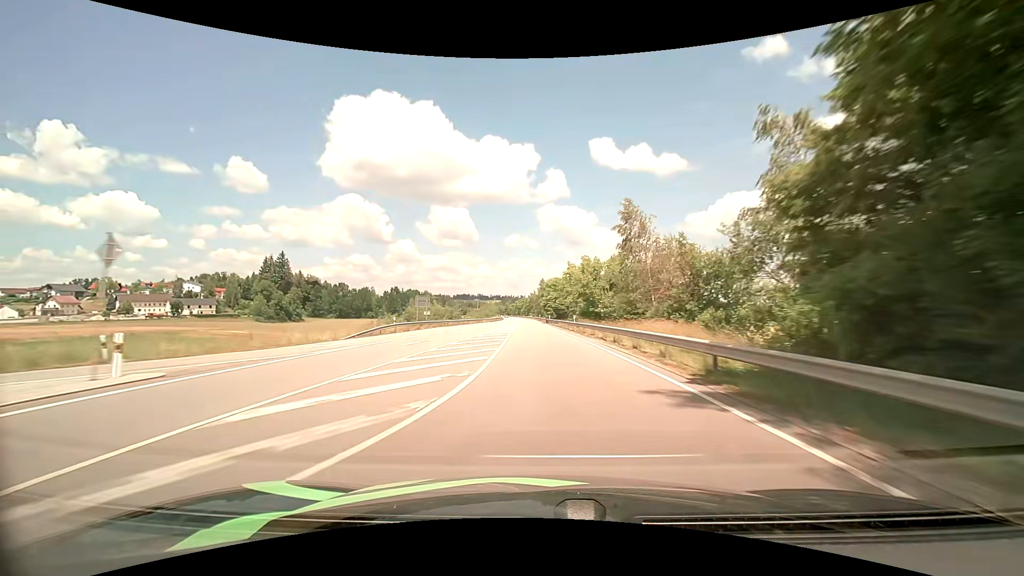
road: primary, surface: asphalt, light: Day
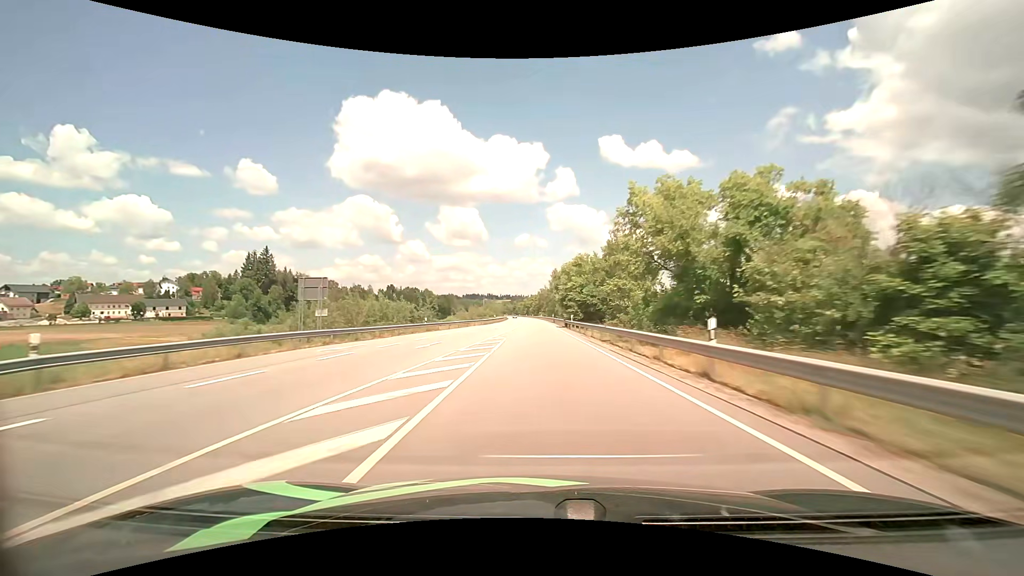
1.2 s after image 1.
(-0.3, +32.6) m; -1°
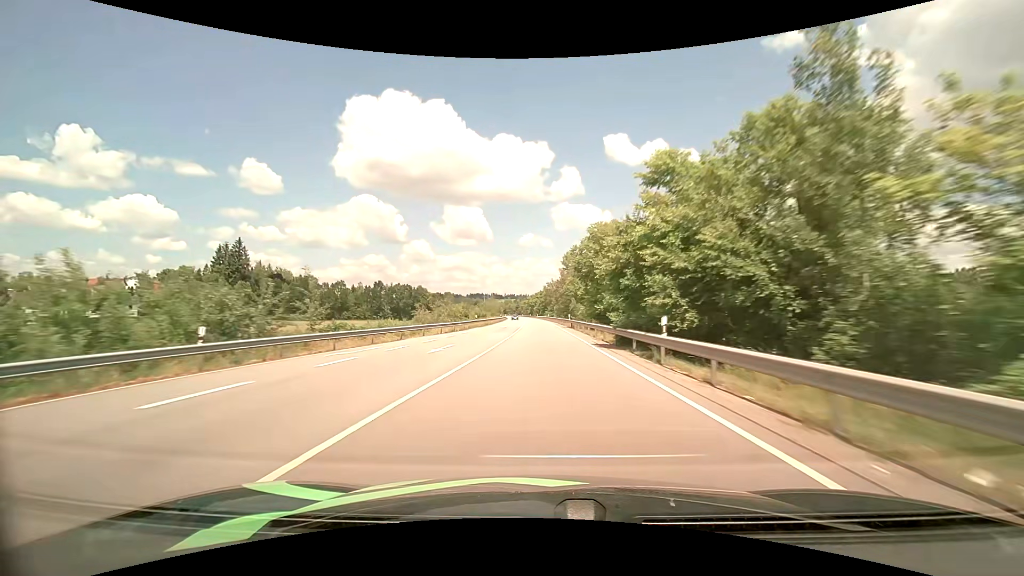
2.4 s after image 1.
(-0.3, +32.7) m; -1°
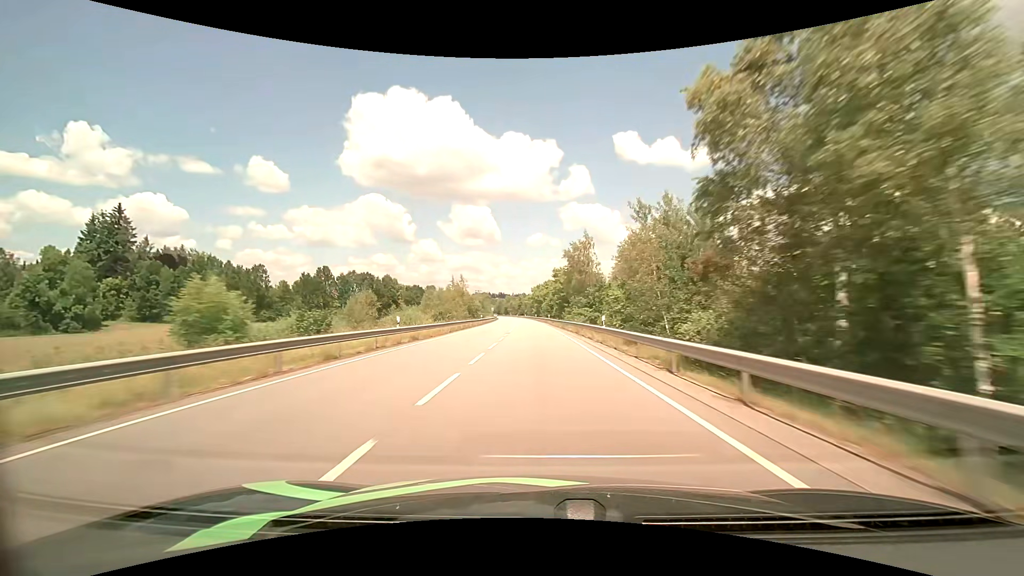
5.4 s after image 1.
(-0.4, +82.2) m; -1°
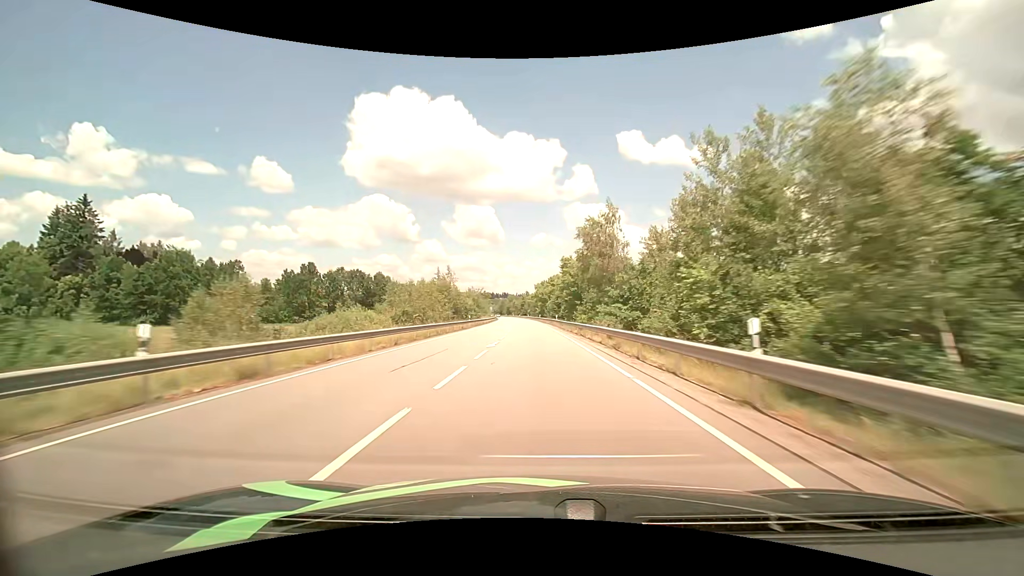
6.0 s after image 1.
(0.0, +16.5) m; 0°
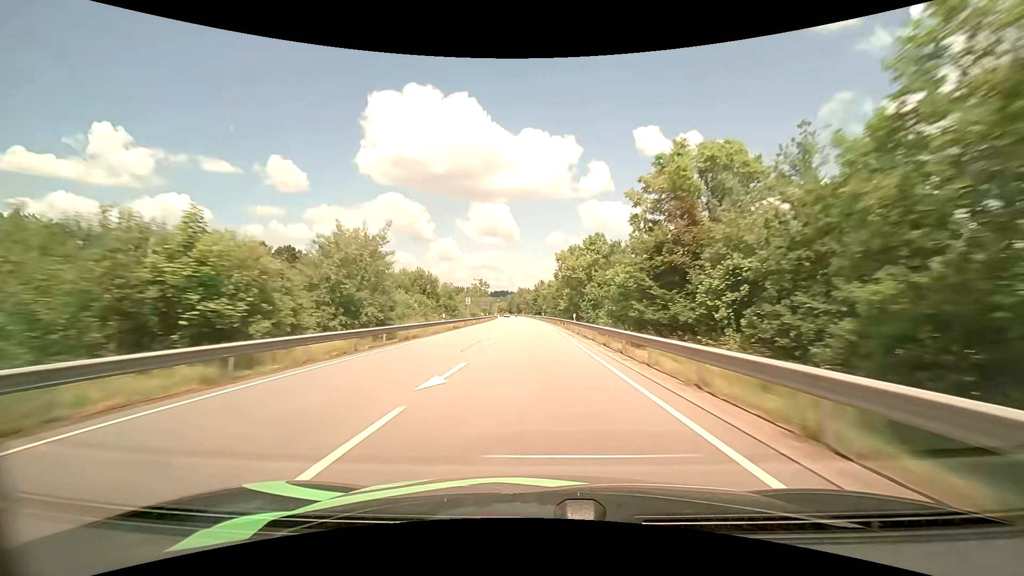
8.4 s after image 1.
(-1.3, +66.1) m; -2°
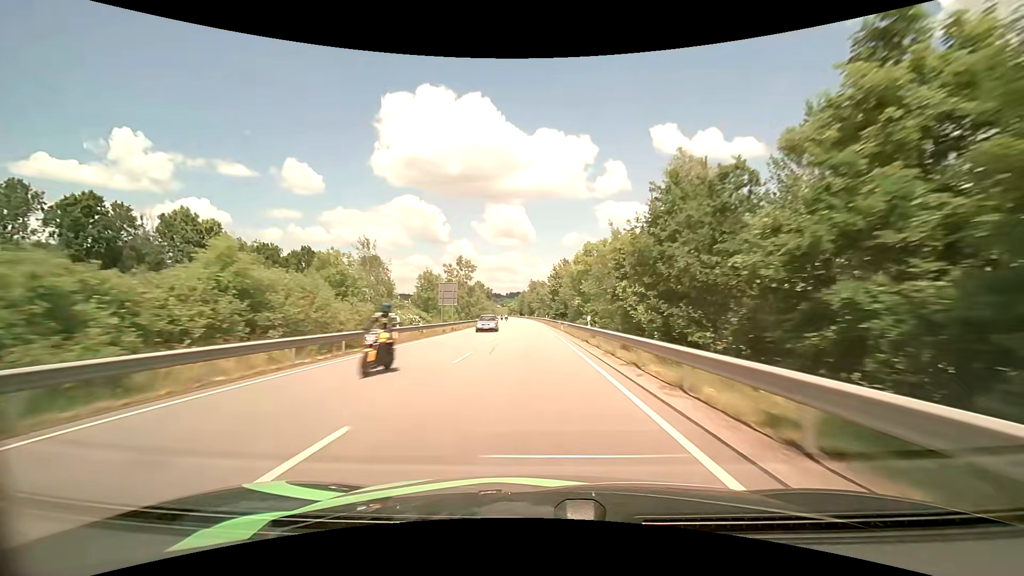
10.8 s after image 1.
(-0.7, +64.4) m; -2°
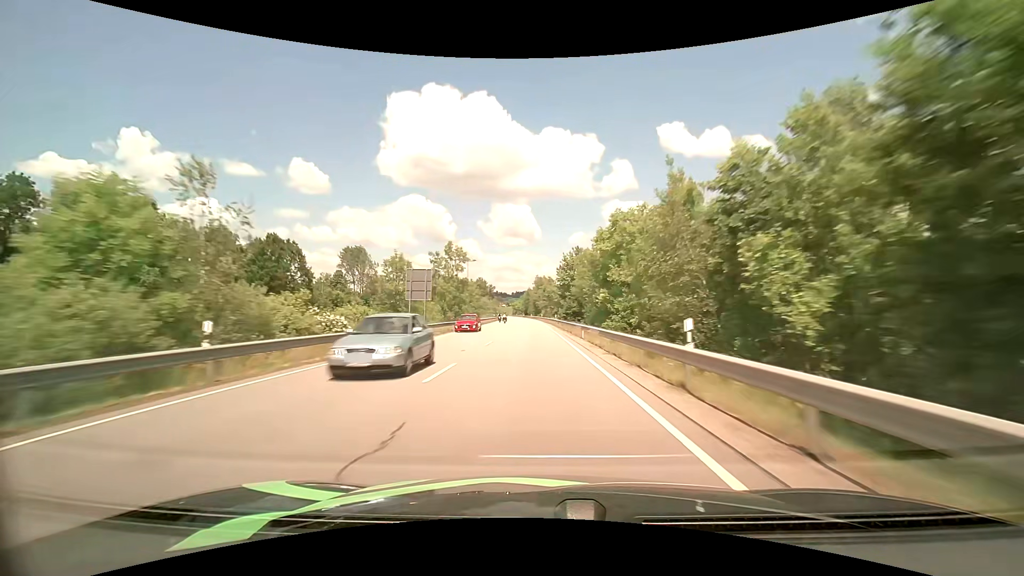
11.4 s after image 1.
(-0.1, +16.1) m; -1°
(0, +10) (0, +20) (0, +30) (0, +40) (-1, +50) (-1, +60) (-1, +70) (-1, +80) (-2, +90) (-2, +100) m
